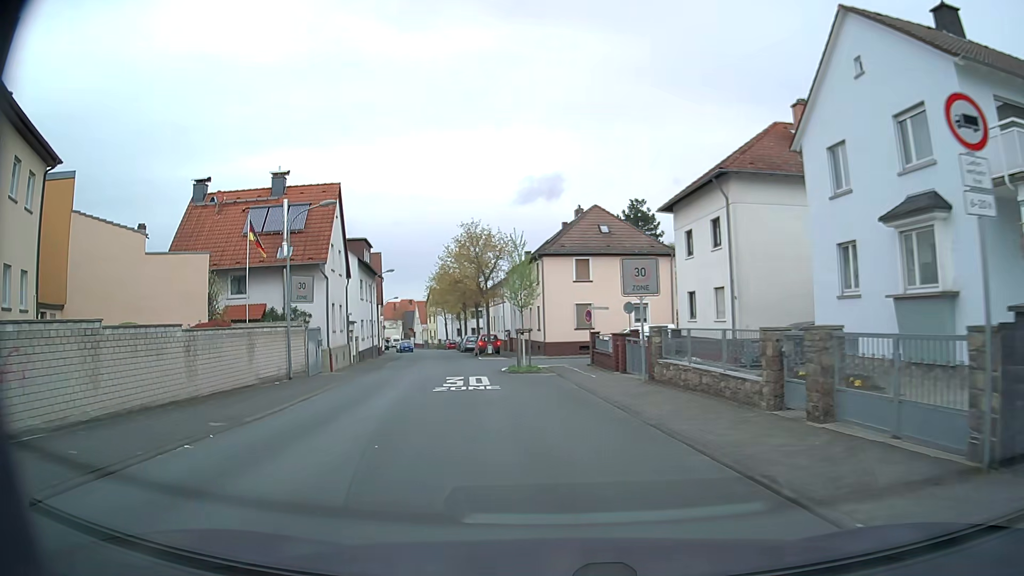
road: residential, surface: asphalt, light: Day
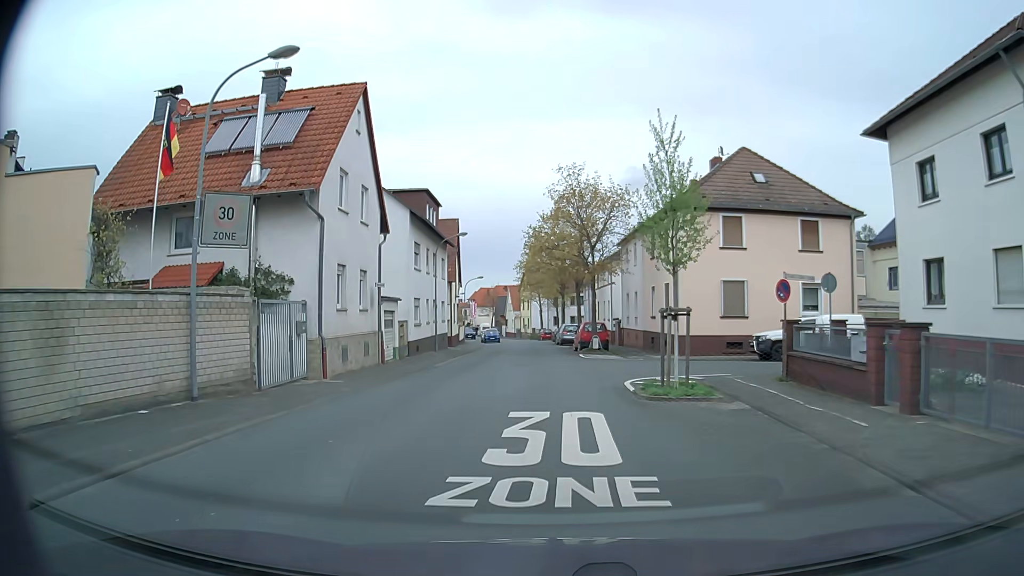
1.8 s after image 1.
(-1.5, +13.6) m; -9°
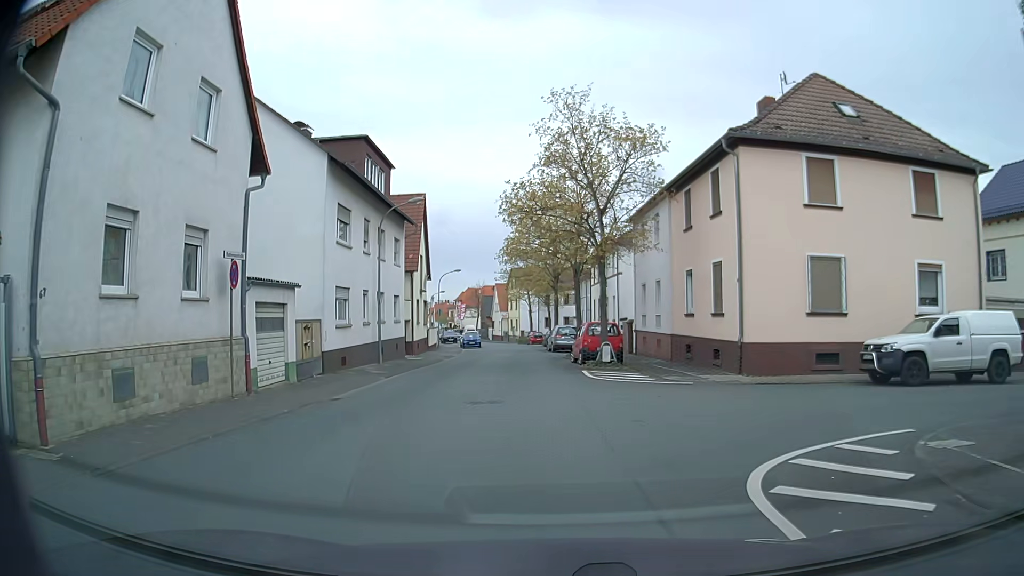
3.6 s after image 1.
(+0.1, +10.9) m; 0°
